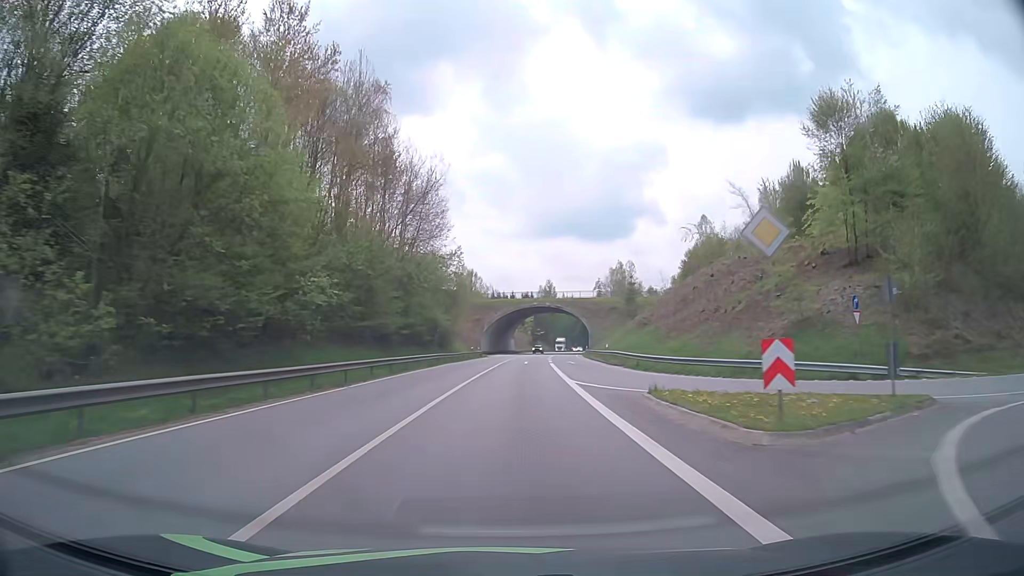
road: primary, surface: asphalt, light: Day
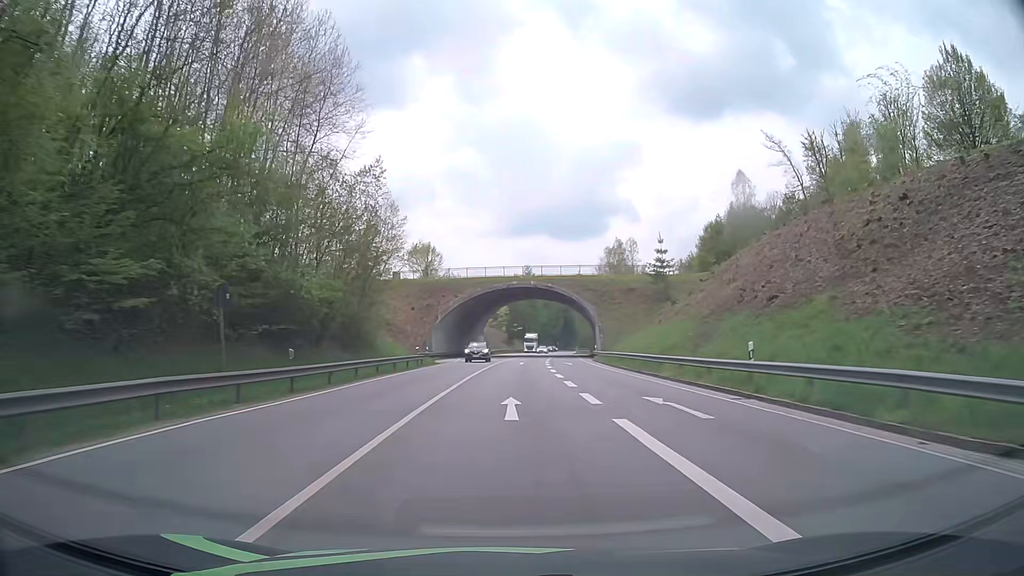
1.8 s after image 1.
(+0.7, +37.6) m; +3°
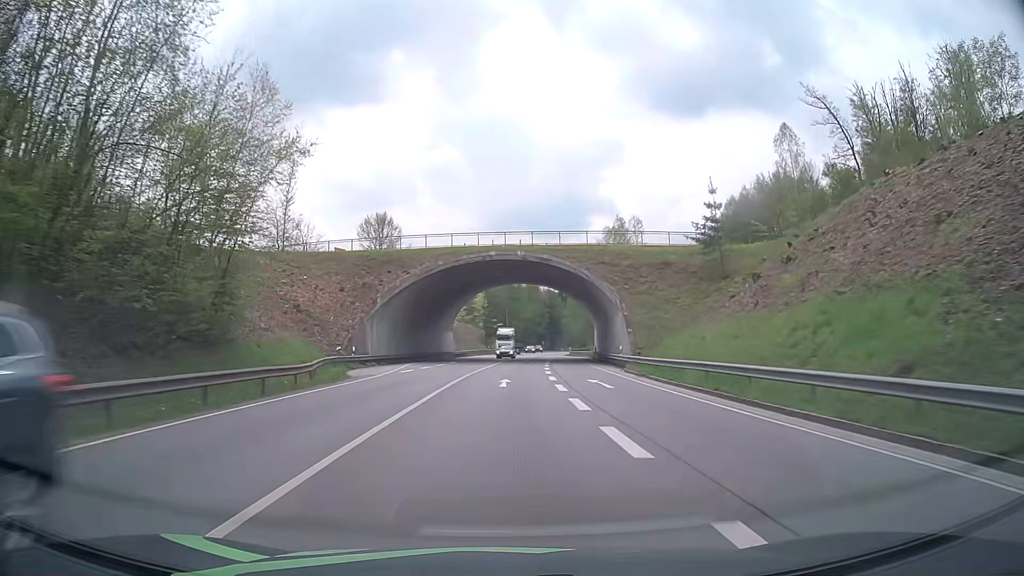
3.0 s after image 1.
(+0.2, +25.1) m; +2°
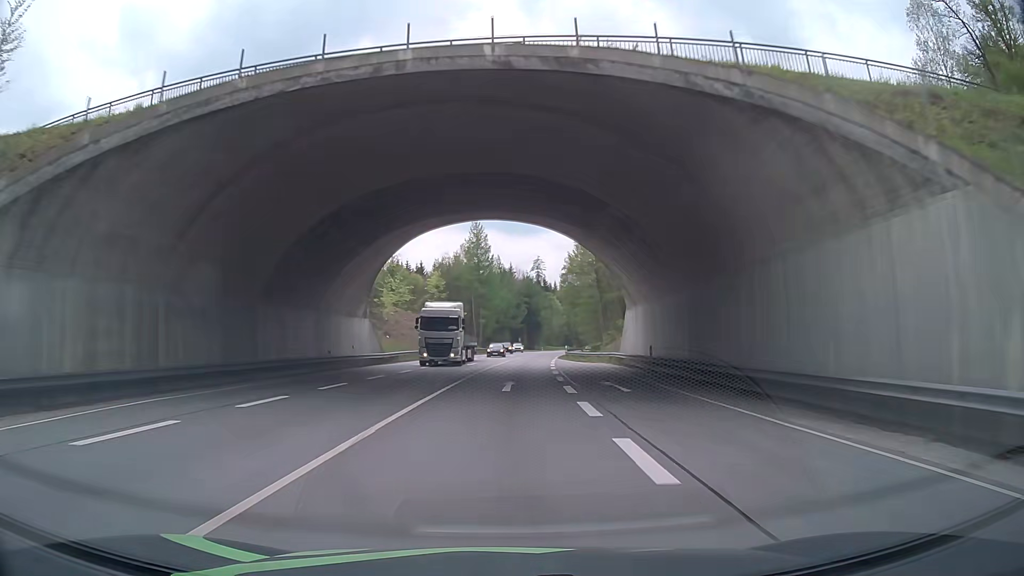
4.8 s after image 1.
(+0.5, +37.7) m; +2°
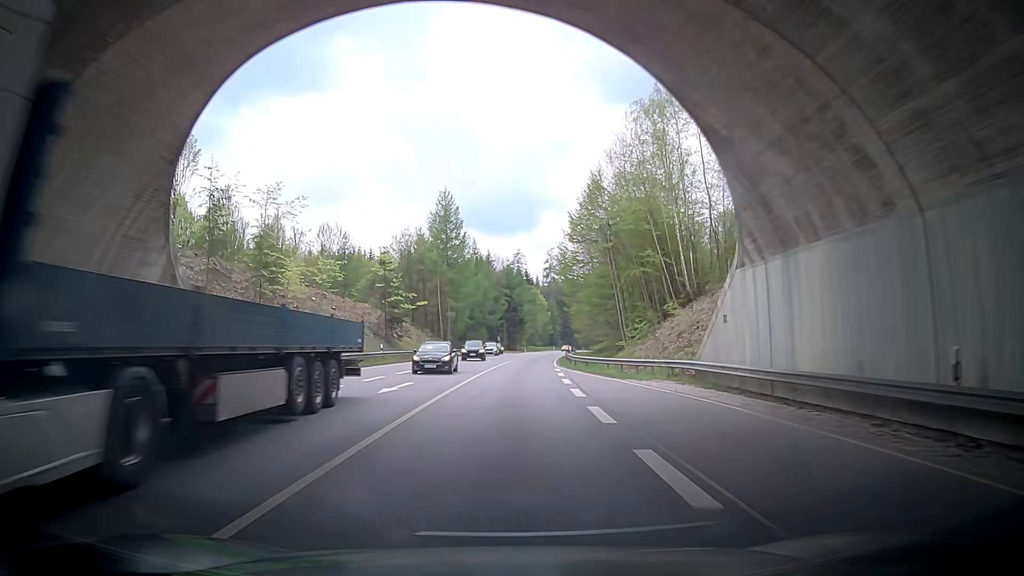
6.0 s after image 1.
(+0.3, +25.1) m; +1°
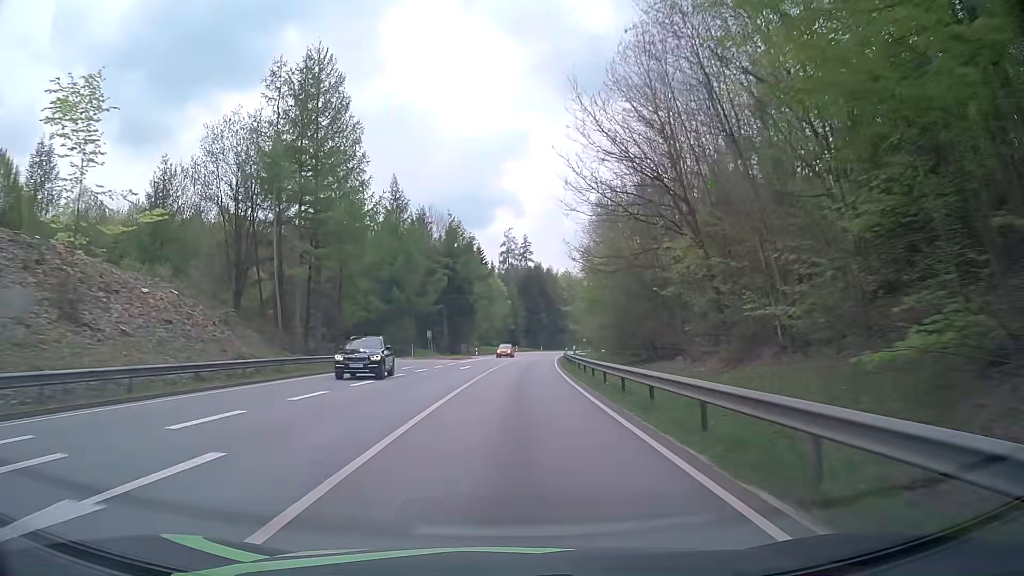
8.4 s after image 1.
(+1.7, +50.2) m; +5°
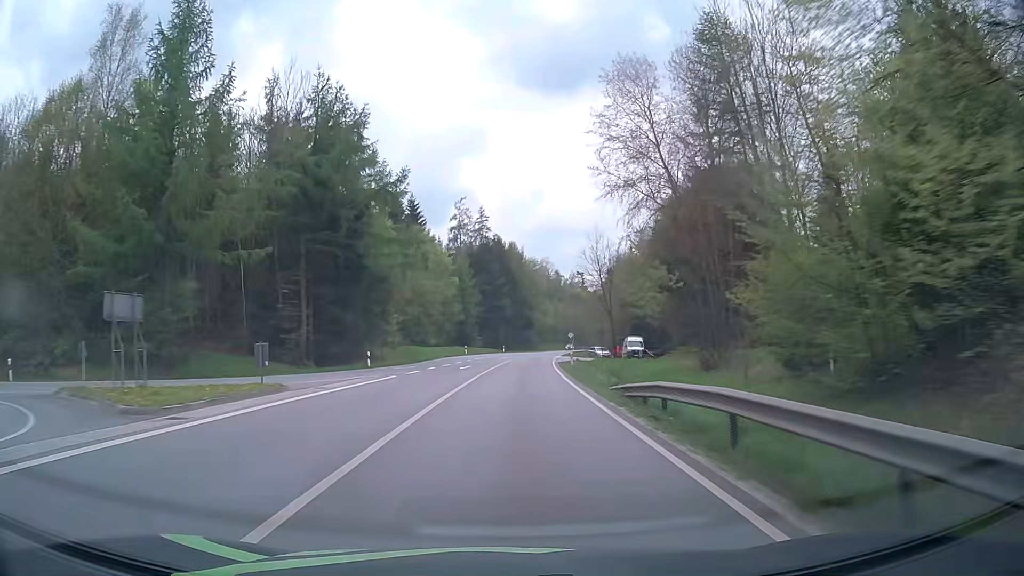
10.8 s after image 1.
(+1.7, +50.2) m; +4°
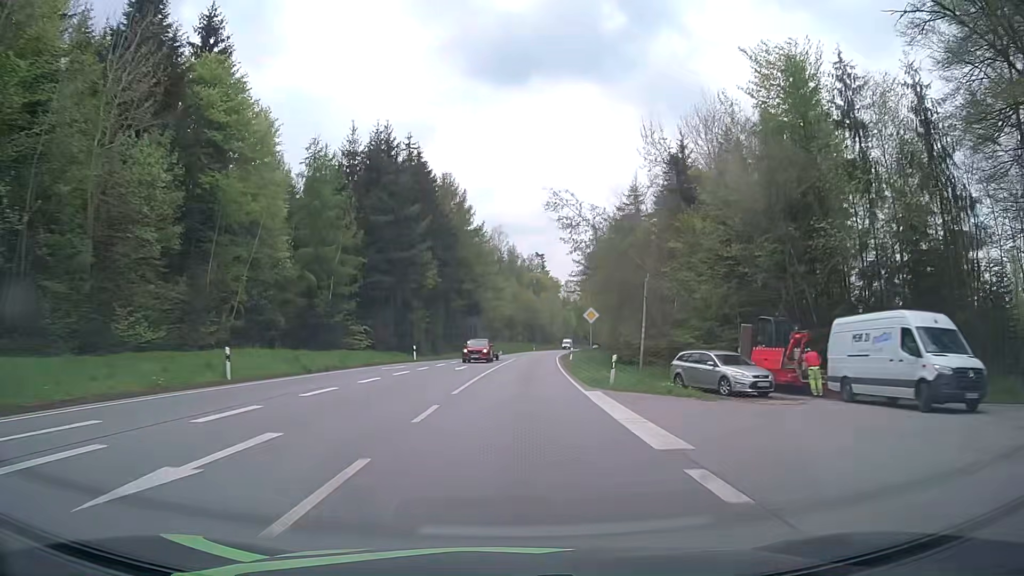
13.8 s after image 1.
(+2.1, +62.8) m; +4°
(0, +10) (0, +20) (+1, +30) (+1, +40) (+2, +50) (+3, +60) (+4, +70) (+5, +80) (+6, +90) (+7, +100) m
